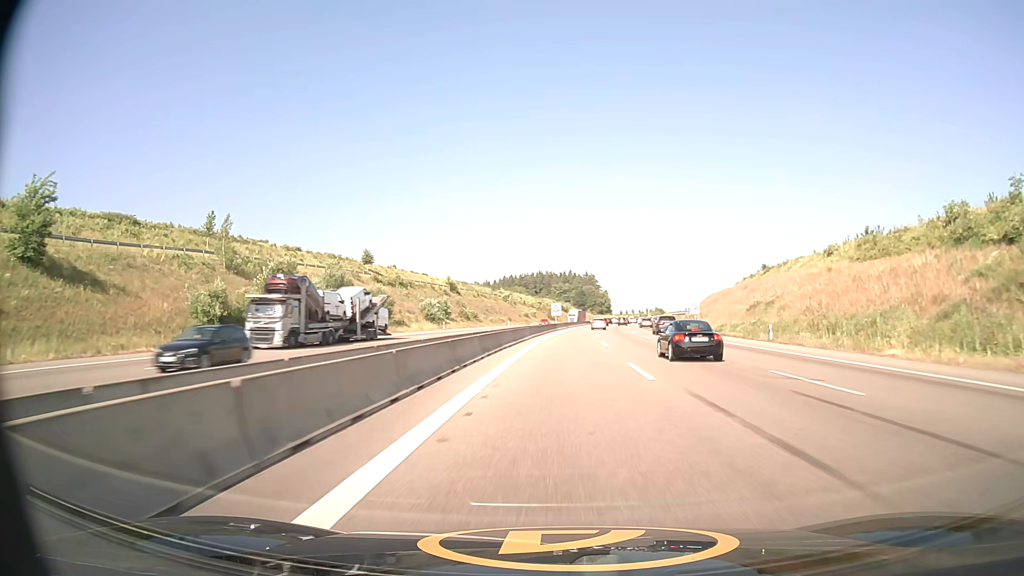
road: motorway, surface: asphalt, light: Day
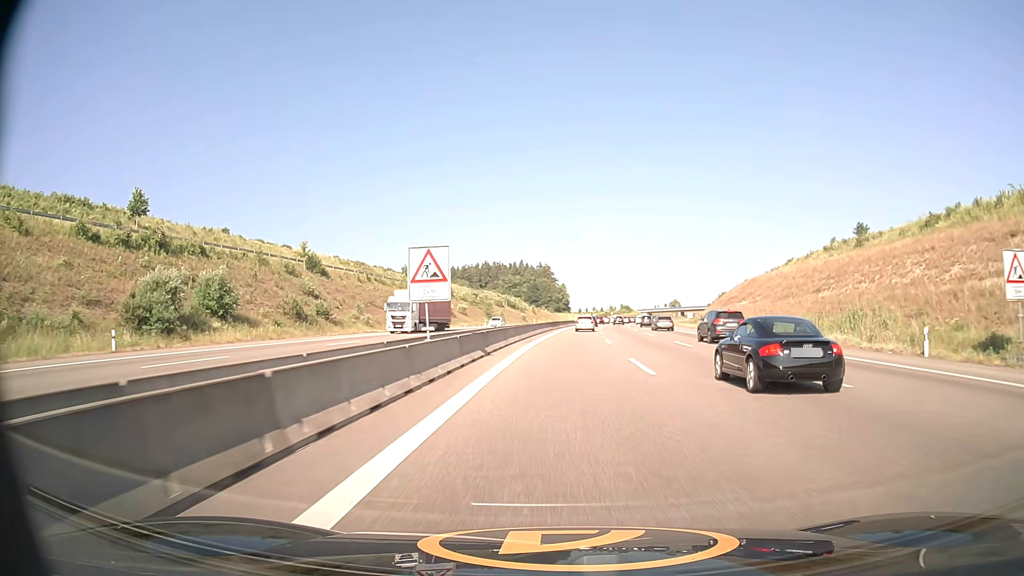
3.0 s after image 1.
(+2.6, +70.3) m; +4°
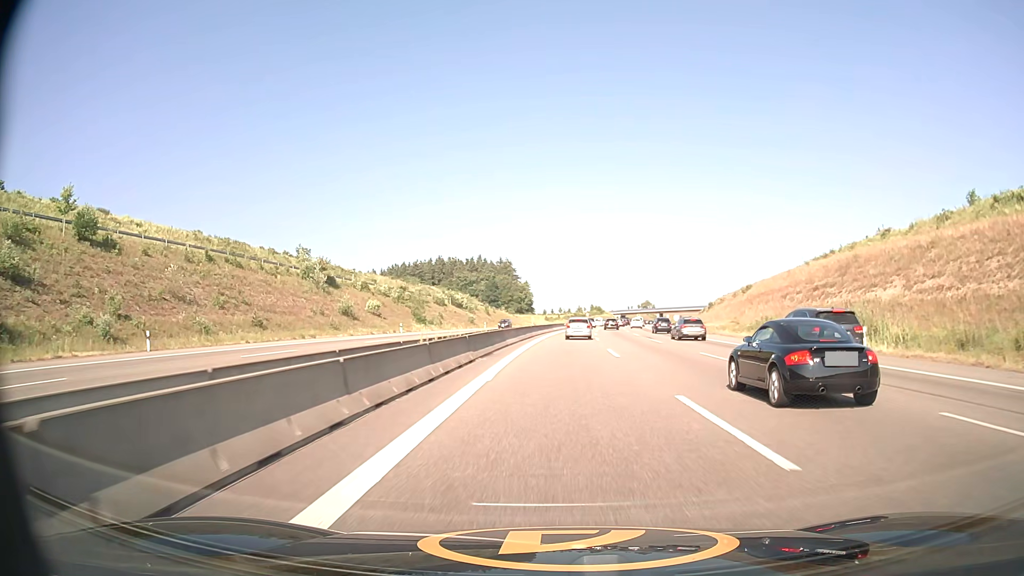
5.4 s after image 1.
(+1.2, +45.1) m; +3°
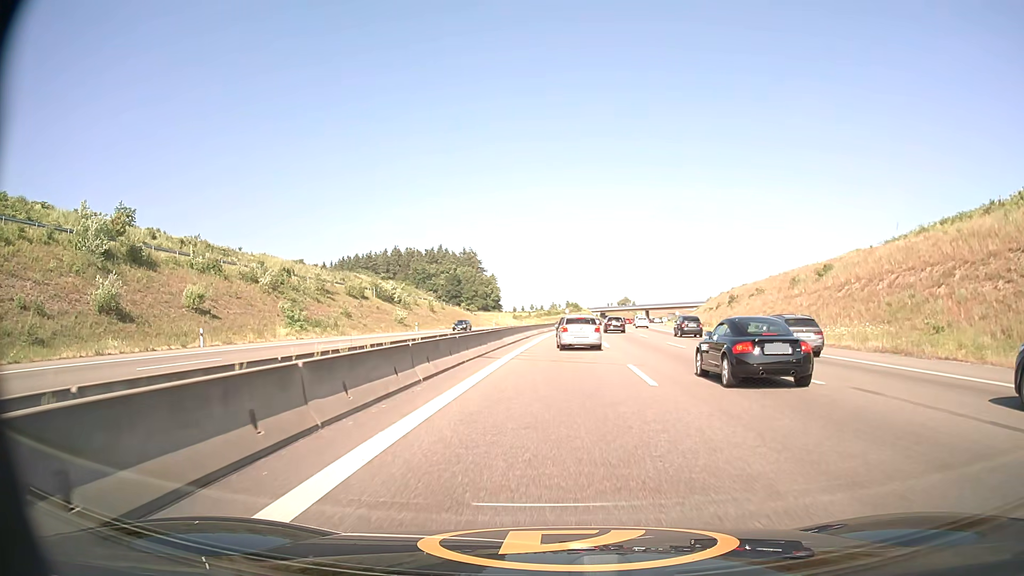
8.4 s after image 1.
(+0.9, +42.2) m; +2°
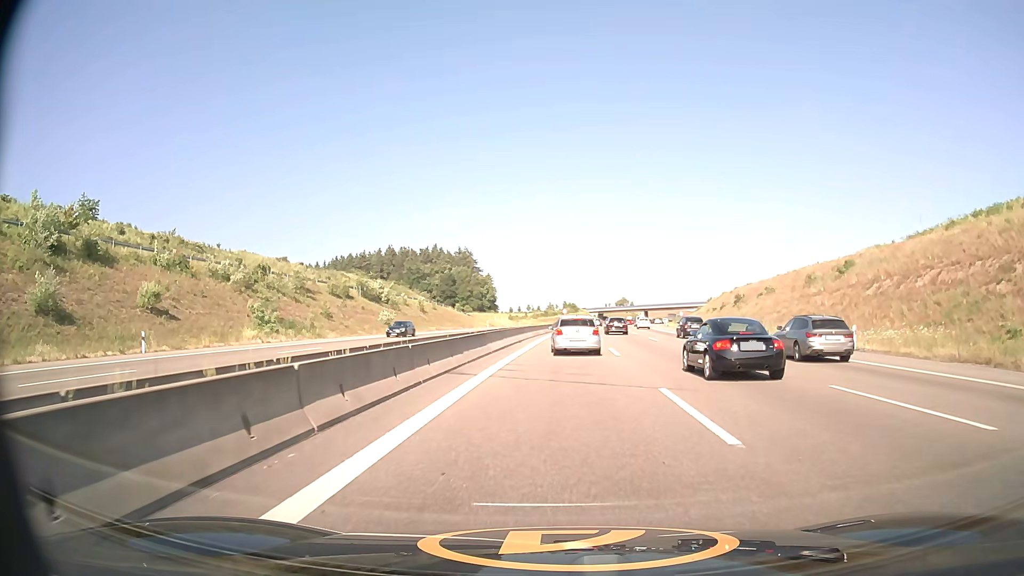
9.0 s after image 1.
(0.0, +6.0) m; 0°
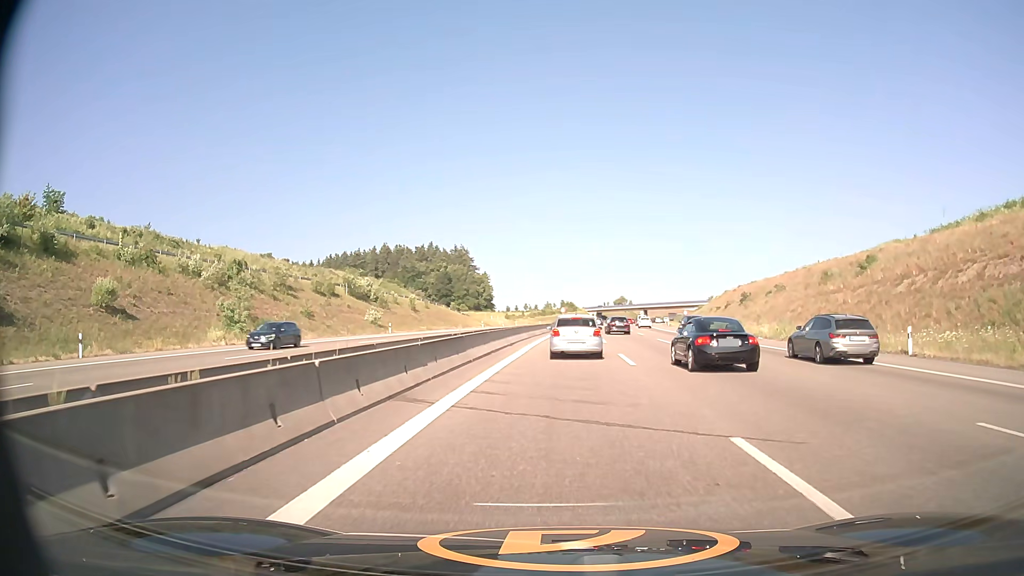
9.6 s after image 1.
(0.0, +5.3) m; 0°
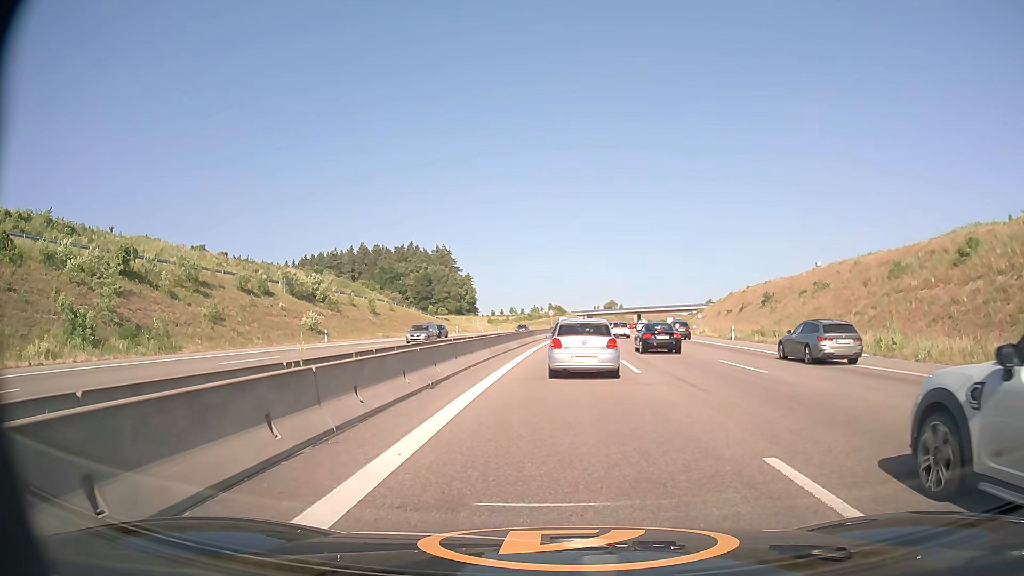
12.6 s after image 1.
(+0.2, +17.9) m; +1°
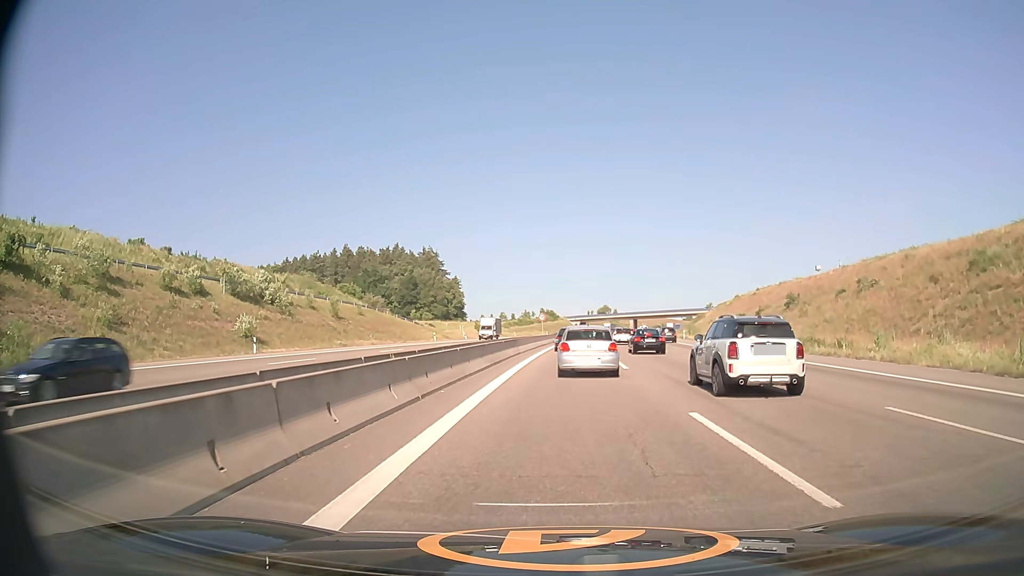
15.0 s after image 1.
(+0.1, +13.5) m; +1°
(0, +10) (0, +20) (0, +30) (+1, +40) (+1, +50) (+2, +60) (+2, +70) (+3, +80) (+4, +90) (+5, +100) m
